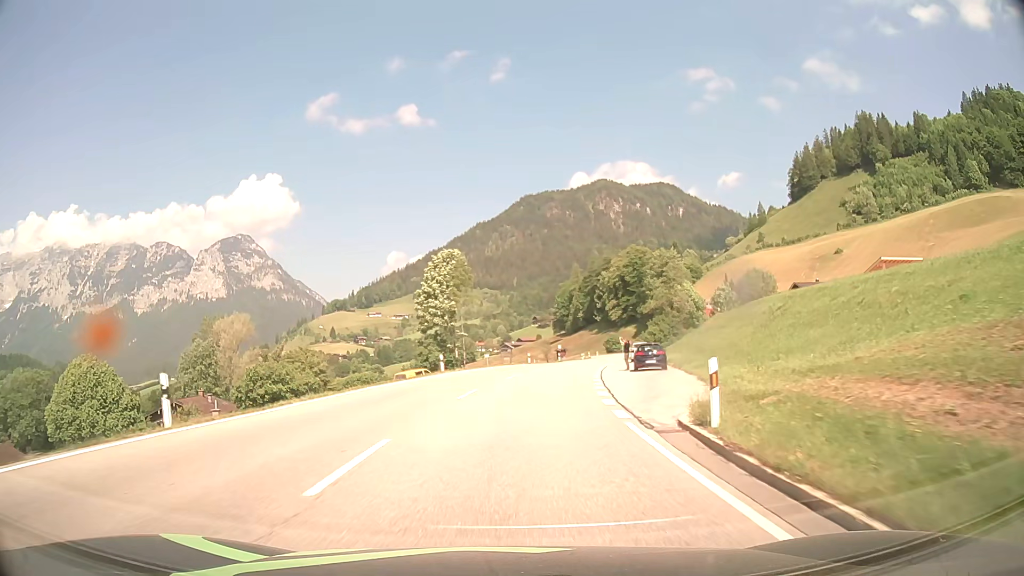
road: primary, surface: asphalt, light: Day
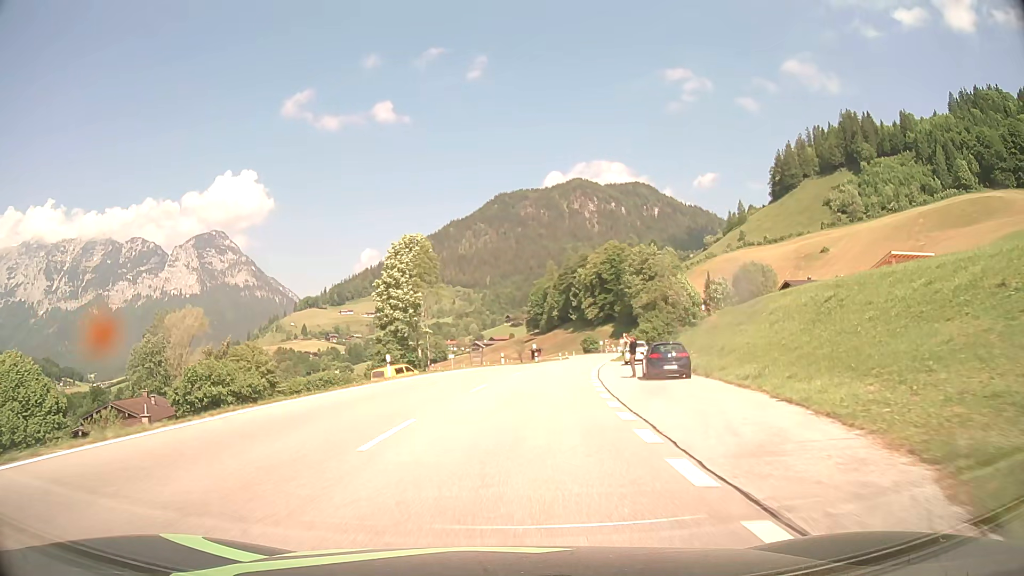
(+0.2, +9.4) m; +2°
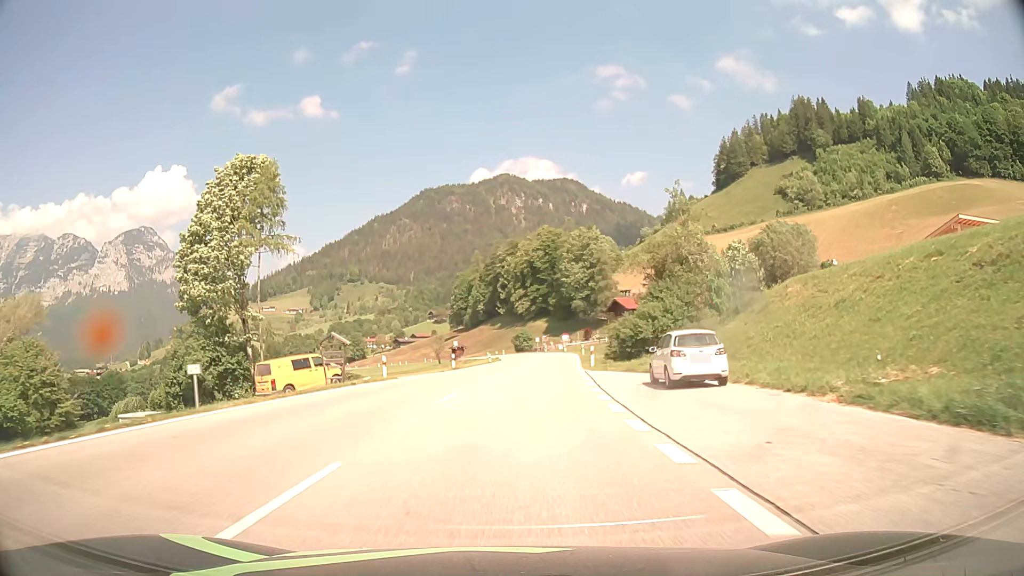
(+1.8, +28.7) m; +7°
